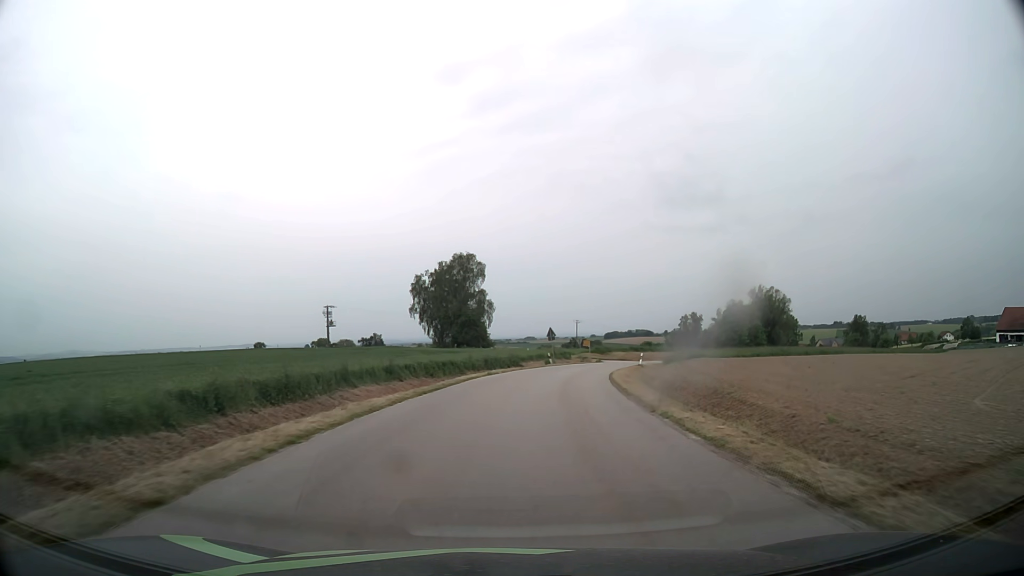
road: tertiary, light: Day
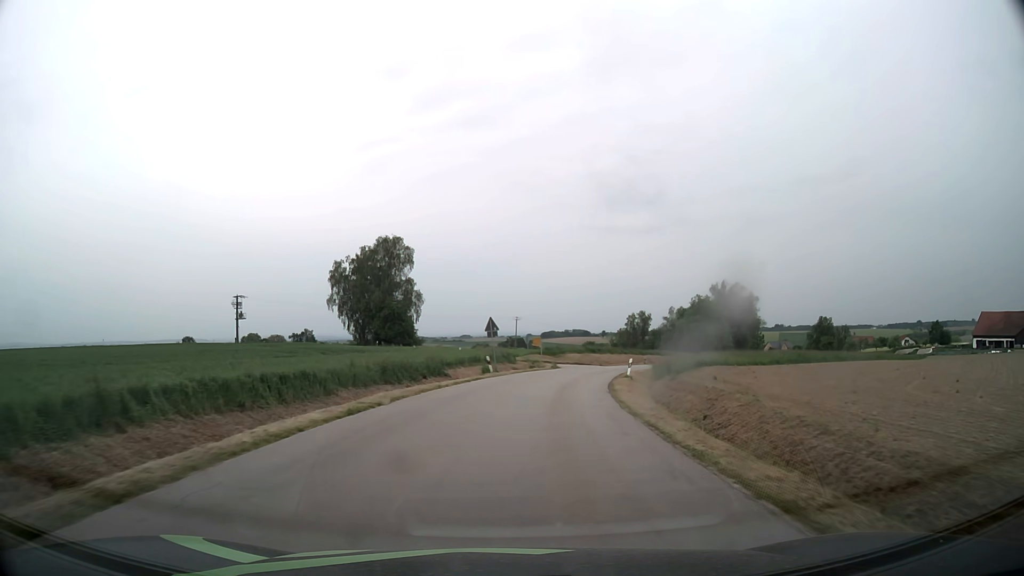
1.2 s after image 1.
(+0.7, +18.3) m; +5°
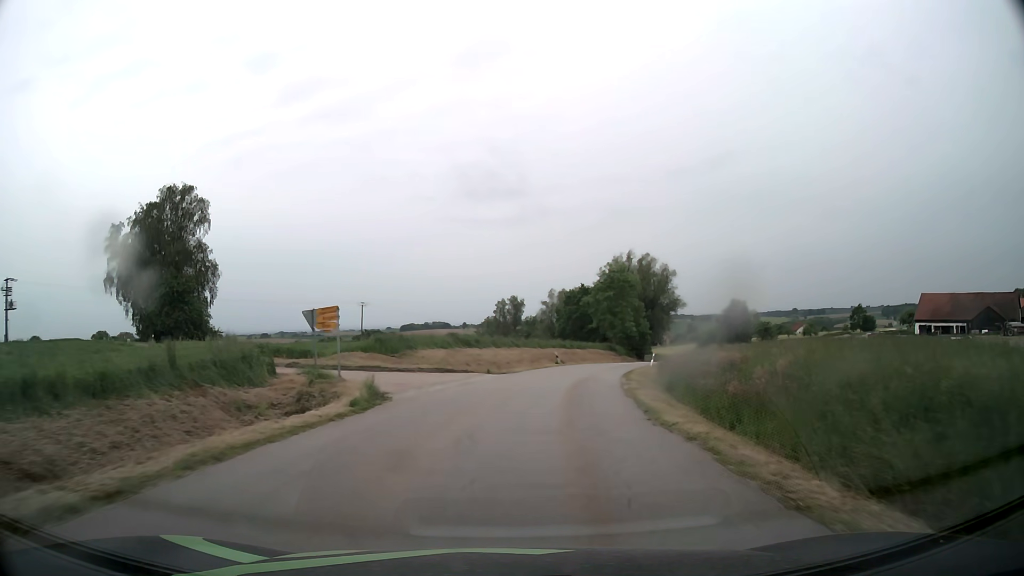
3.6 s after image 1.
(+3.4, +35.7) m; +12°
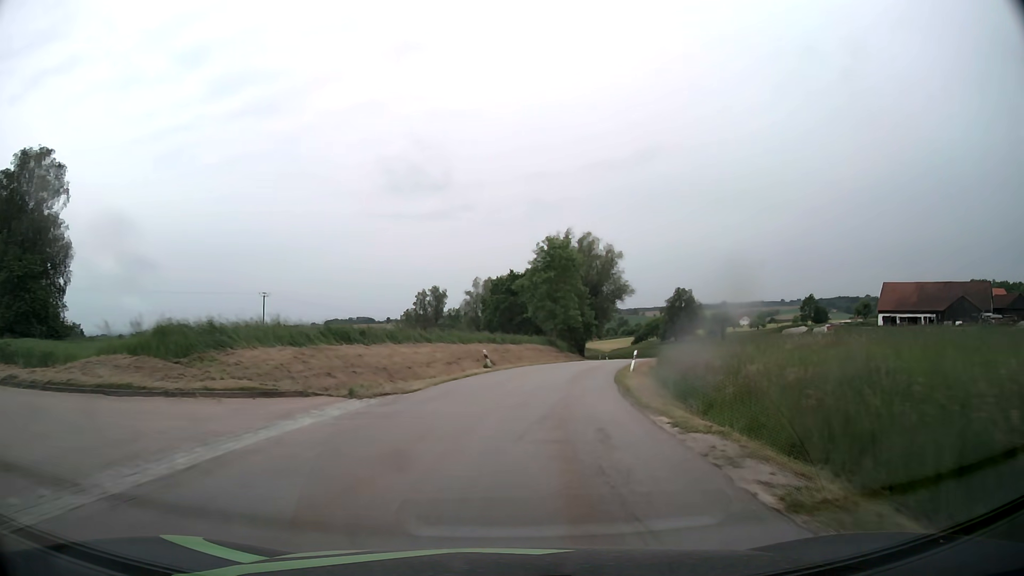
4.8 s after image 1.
(+1.0, +17.1) m; +7°
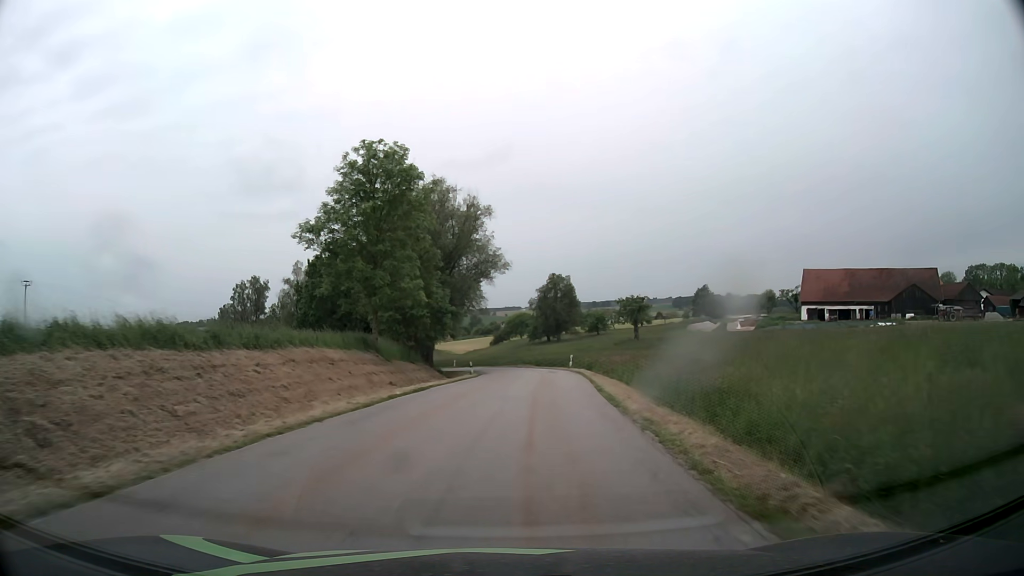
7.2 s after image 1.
(+3.7, +34.6) m; +12°
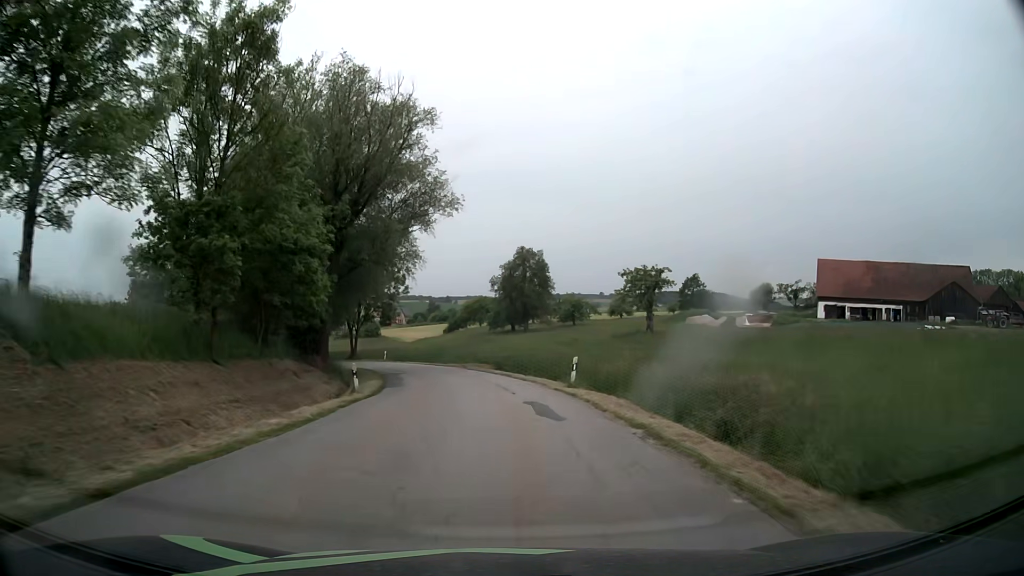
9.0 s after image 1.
(+1.2, +26.0) m; +3°
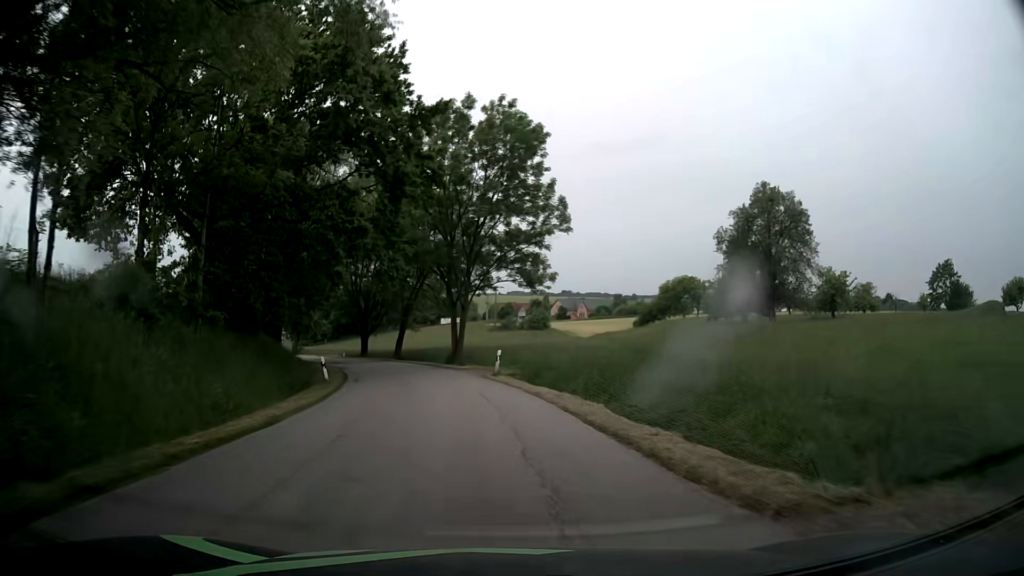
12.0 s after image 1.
(-3.7, +42.4) m; -15°
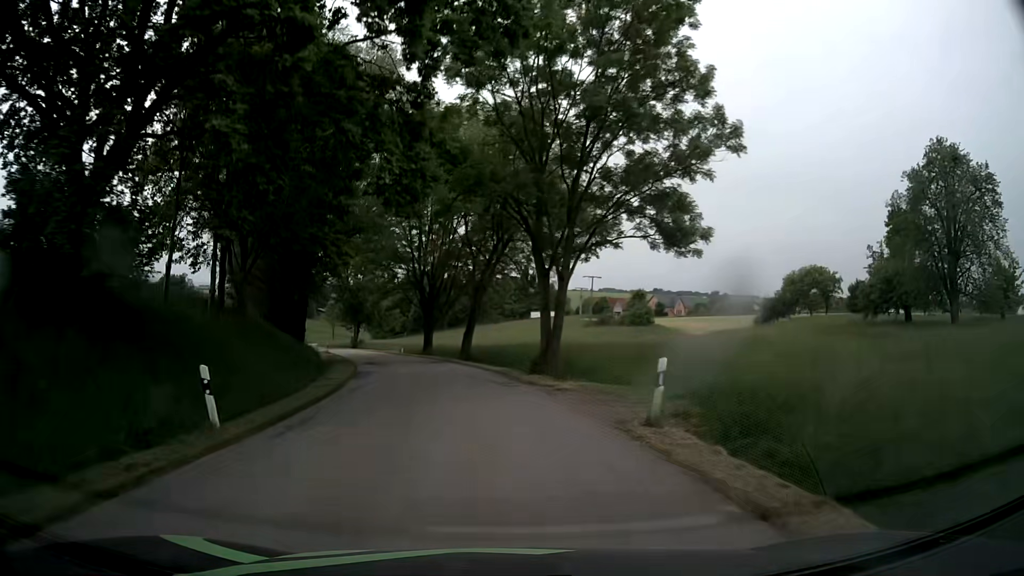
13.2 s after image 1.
(-1.2, +17.0) m; -8°
(0, +10) (-1, +20) (-3, +30) (-5, +40) (-8, +49) (-11, +59) (-14, +68) (-18, +77) (-22, +86) (-26, +96) m
